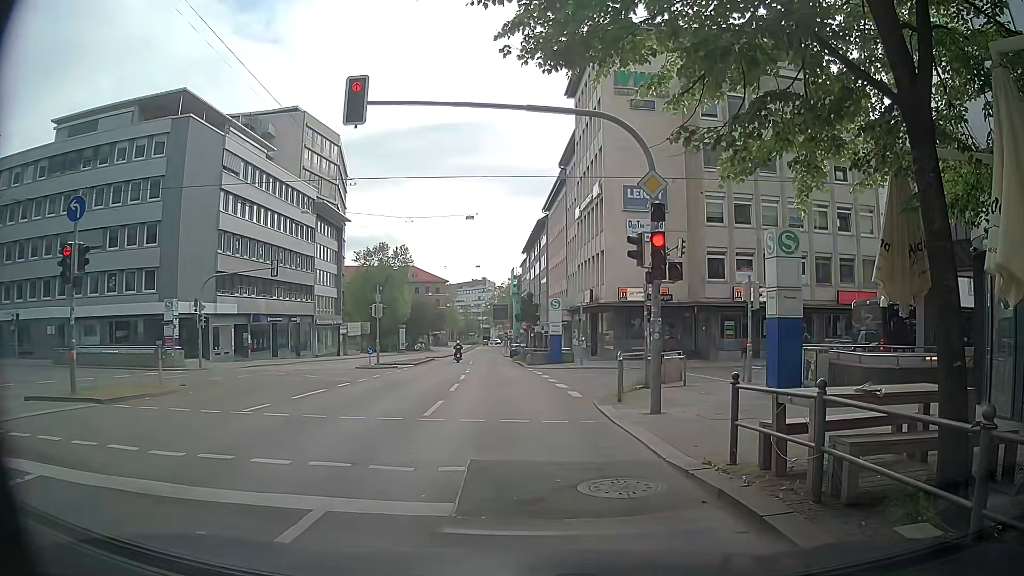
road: secondary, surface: asphalt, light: Day
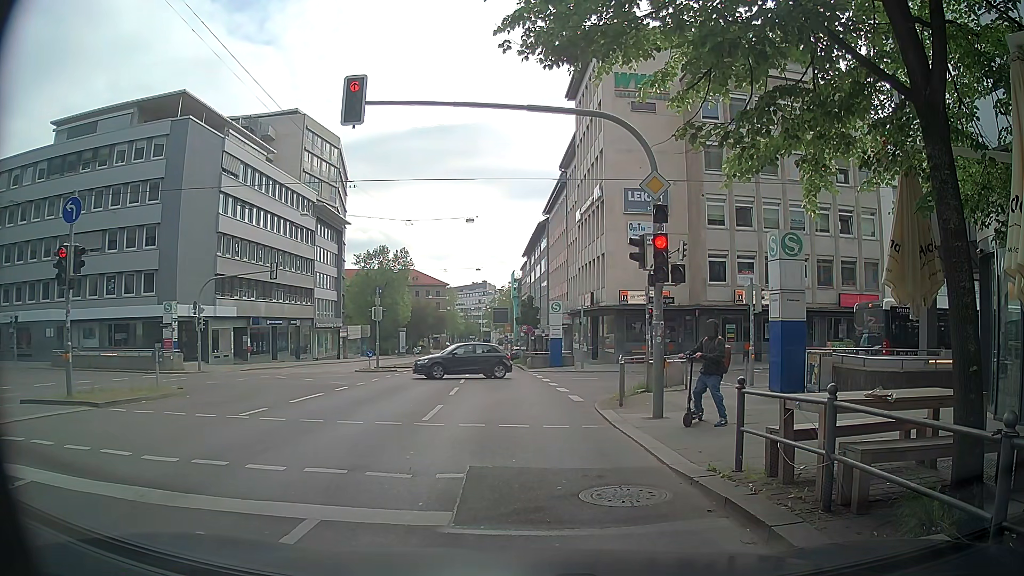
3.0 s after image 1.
(0.0, +0.3) m; 0°
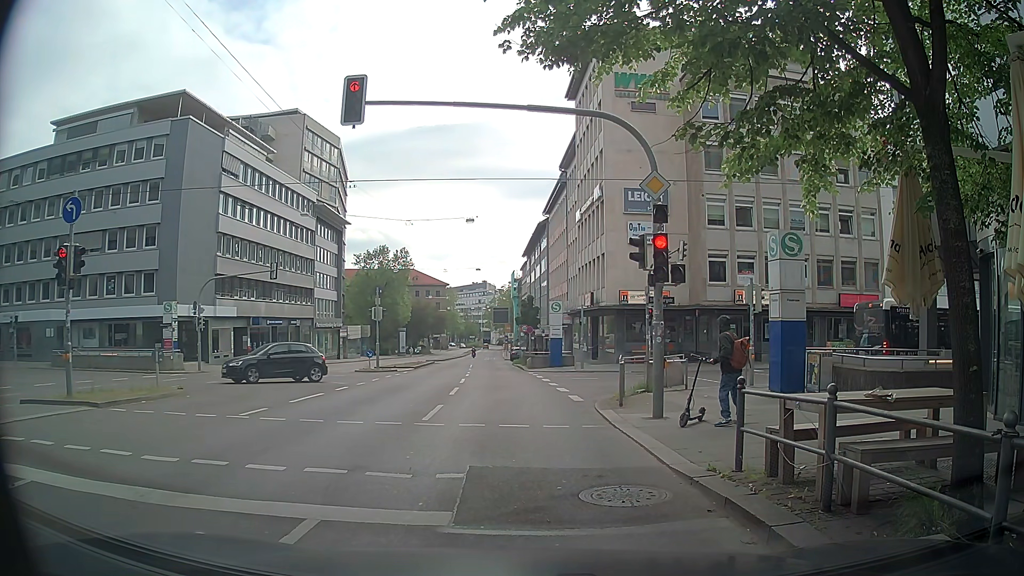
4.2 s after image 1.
(0.0, 0.0) m; 0°
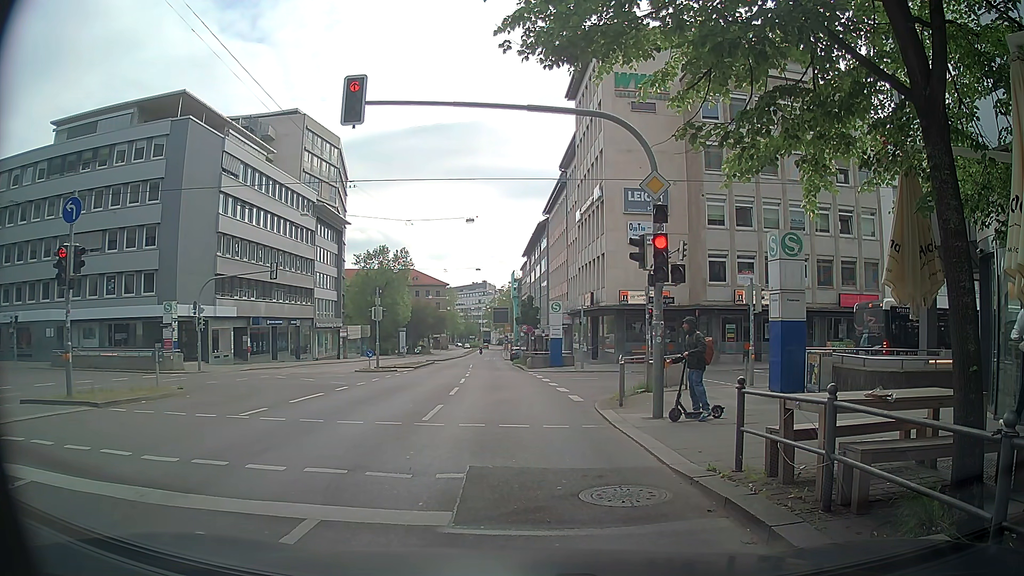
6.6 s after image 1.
(0.0, 0.0) m; 0°
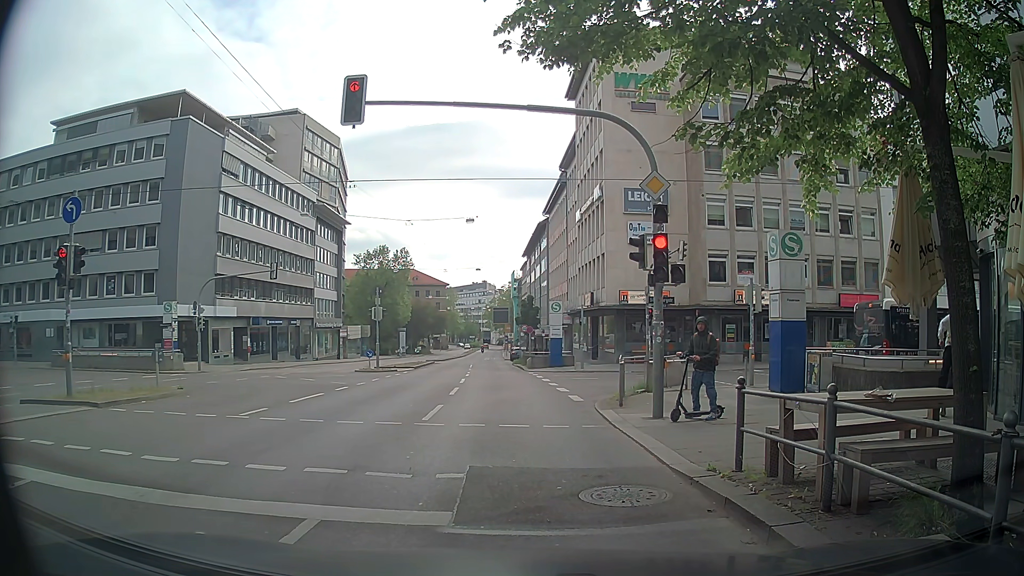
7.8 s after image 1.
(0.0, 0.0) m; 0°
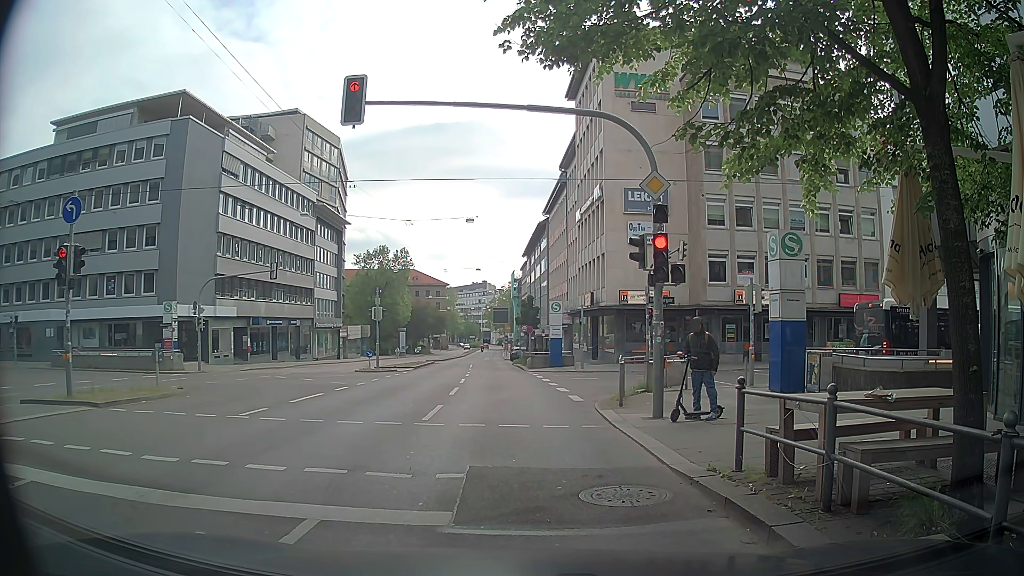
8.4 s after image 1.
(0.0, 0.0) m; 0°
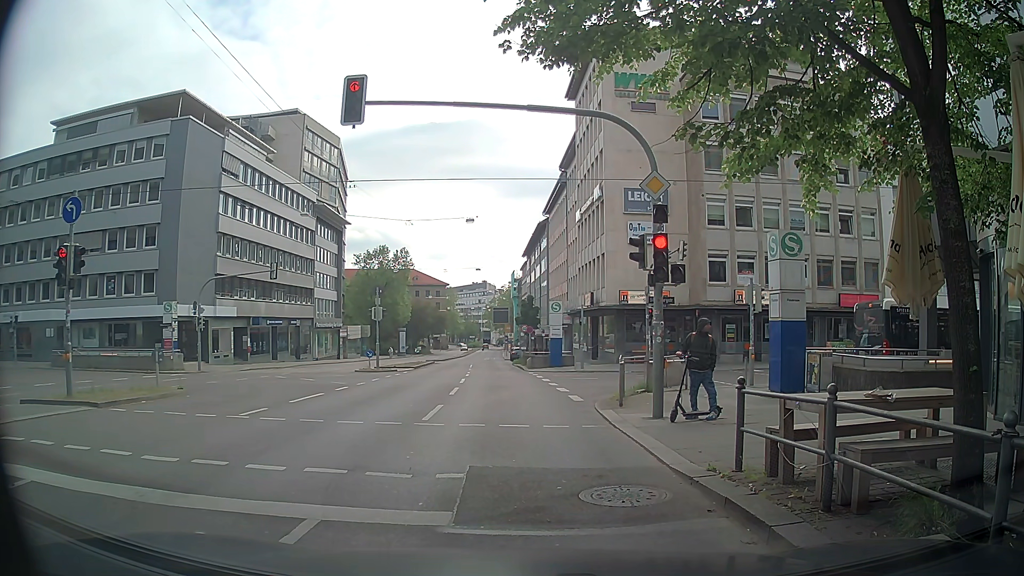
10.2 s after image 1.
(0.0, 0.0) m; 0°
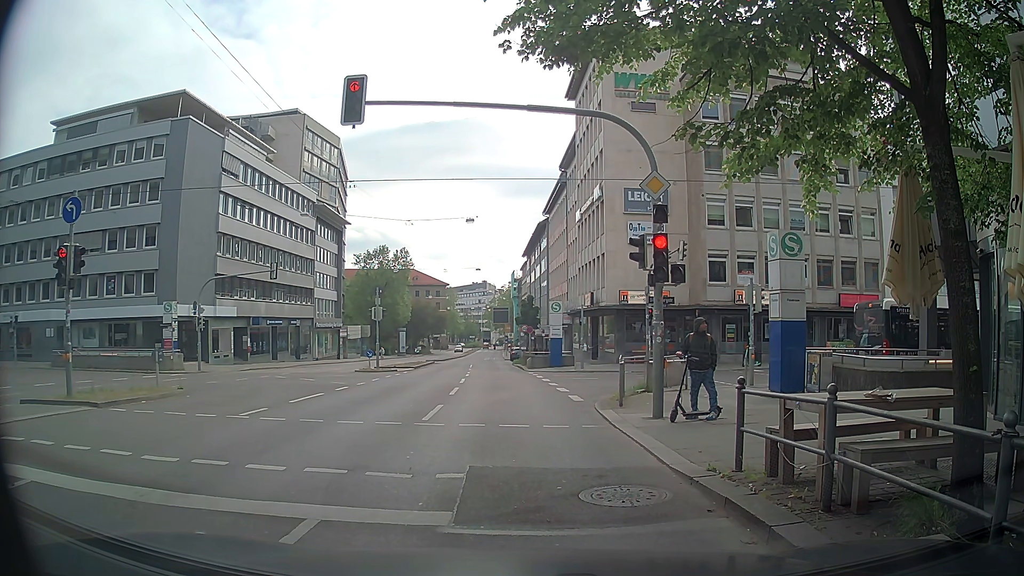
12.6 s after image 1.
(0.0, 0.0) m; 0°
(+1, +10) (+1, +20) (+1, +30) (+1, +40) (+1, +50) (+1, +60) (+1, +70) (+1, +80) (+1, +90) (+2, +100) m
